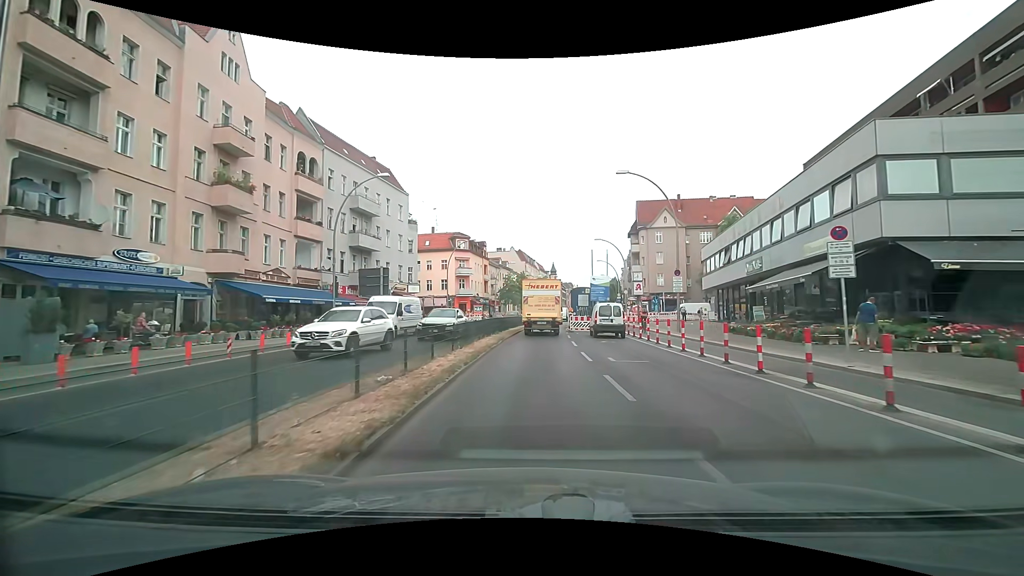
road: primary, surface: asphalt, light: Day
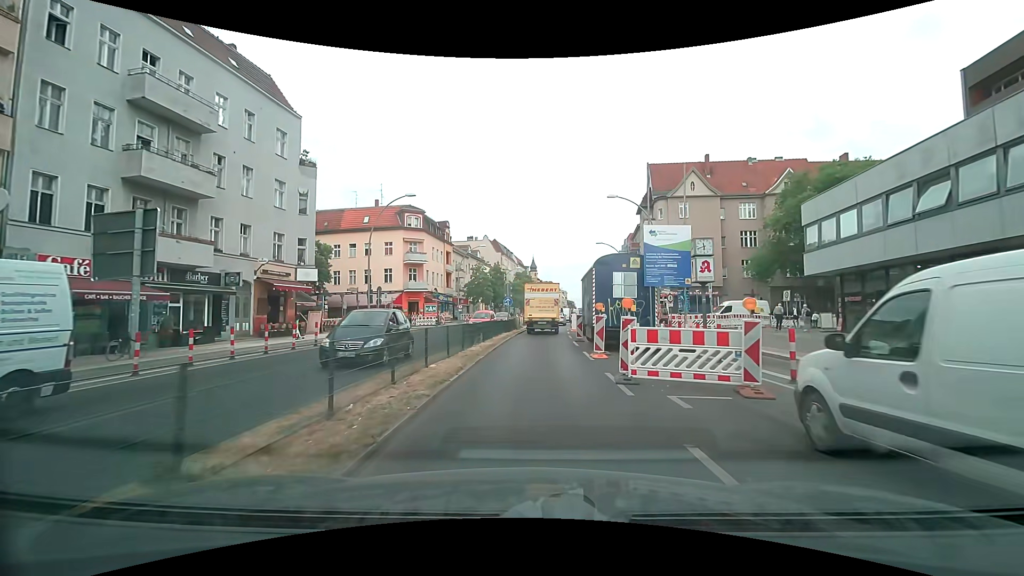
(+0.5, +23.6) m; +2°
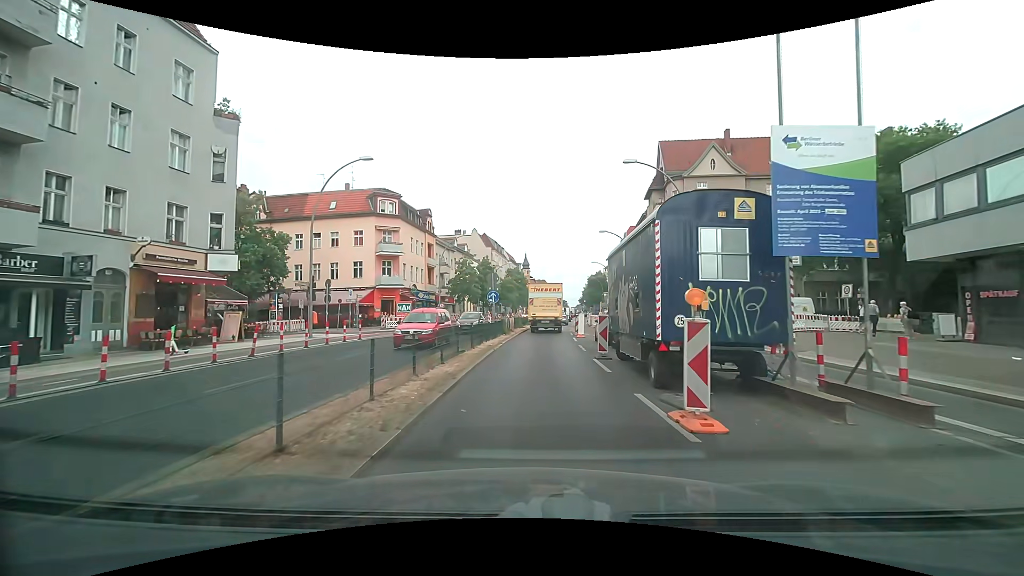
(0.0, +8.9) m; +2°
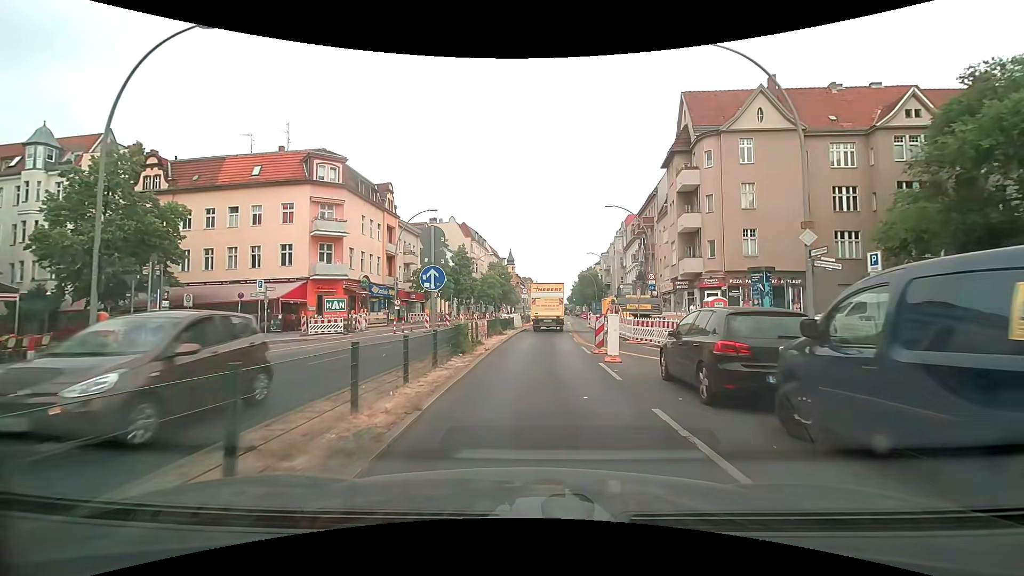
(0.0, +13.5) m; +1°
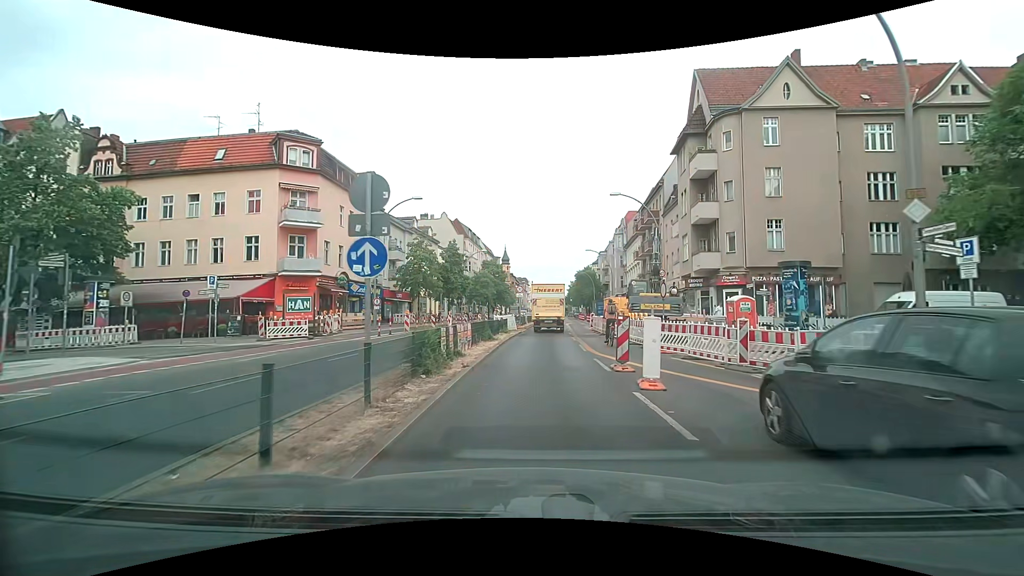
(0.0, +4.6) m; 0°
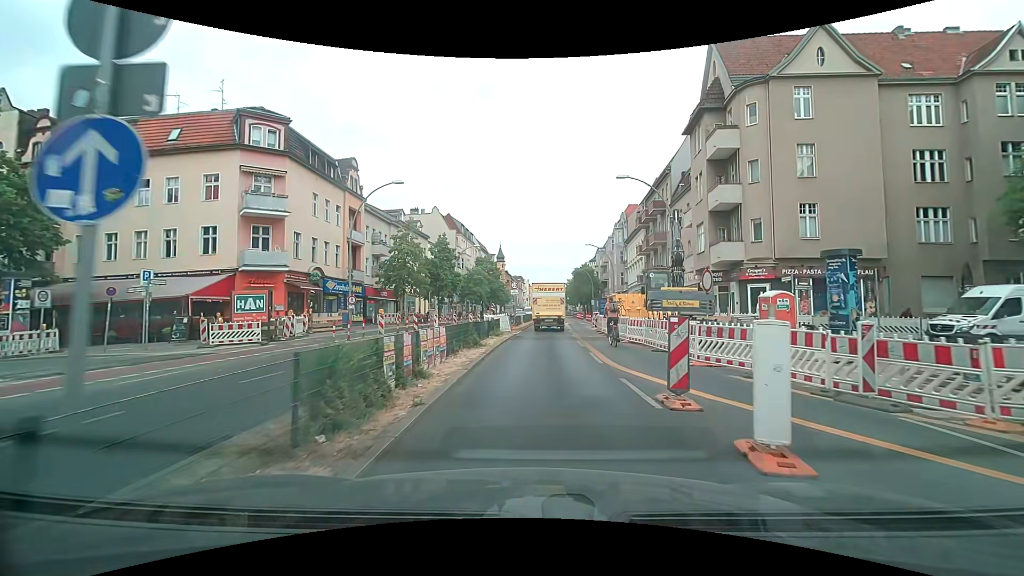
(0.0, +4.5) m; +1°
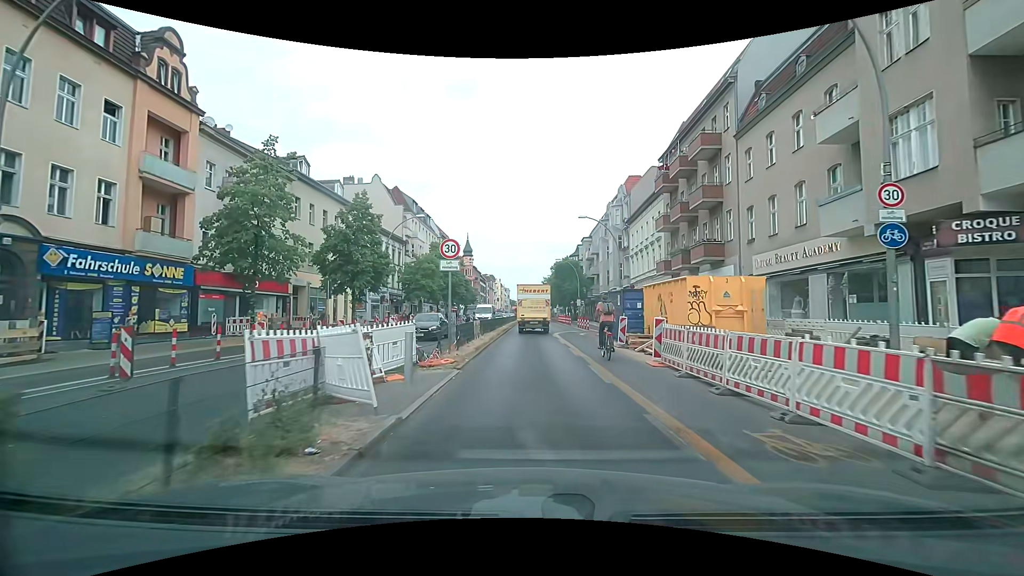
(+0.4, +21.4) m; +3°
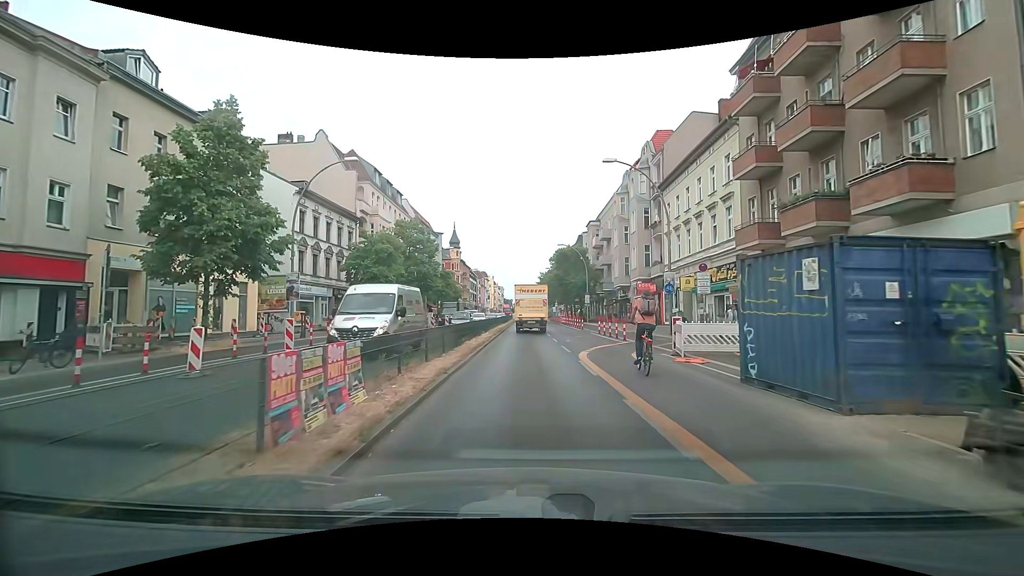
(+0.1, +17.1) m; 0°
(0, +10) (0, +20) (0, +30) (0, +40) (0, +50) (0, +60) (0, +70) (0, +80) (0, +90) (+1, +100) m
